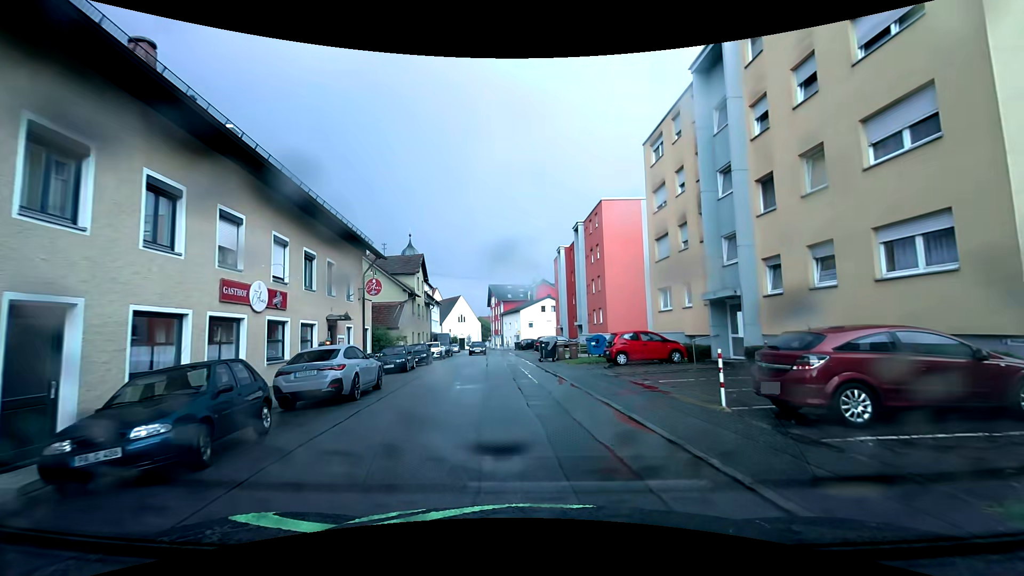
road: residential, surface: asphalt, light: Day
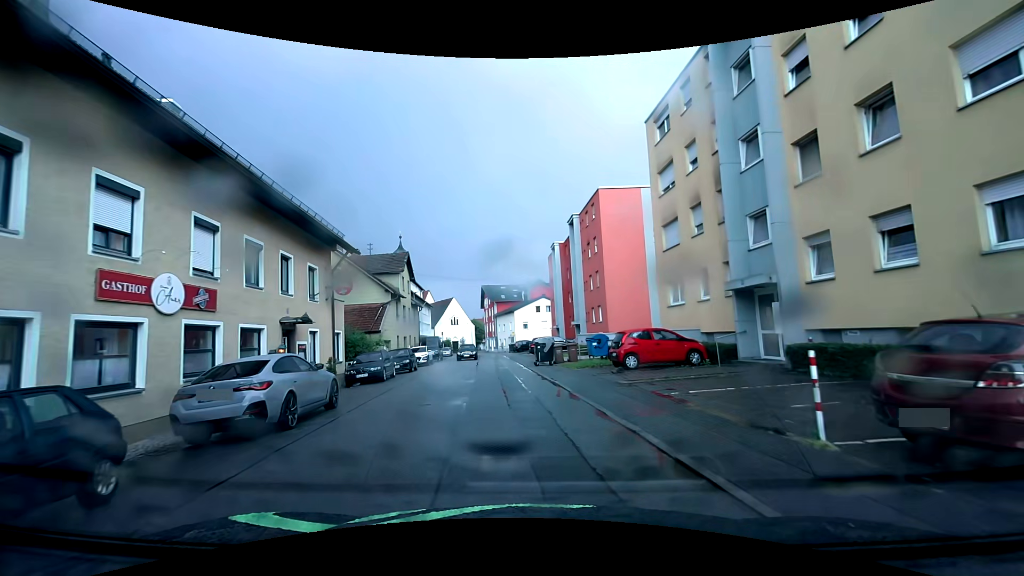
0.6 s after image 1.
(0.0, +3.2) m; +1°
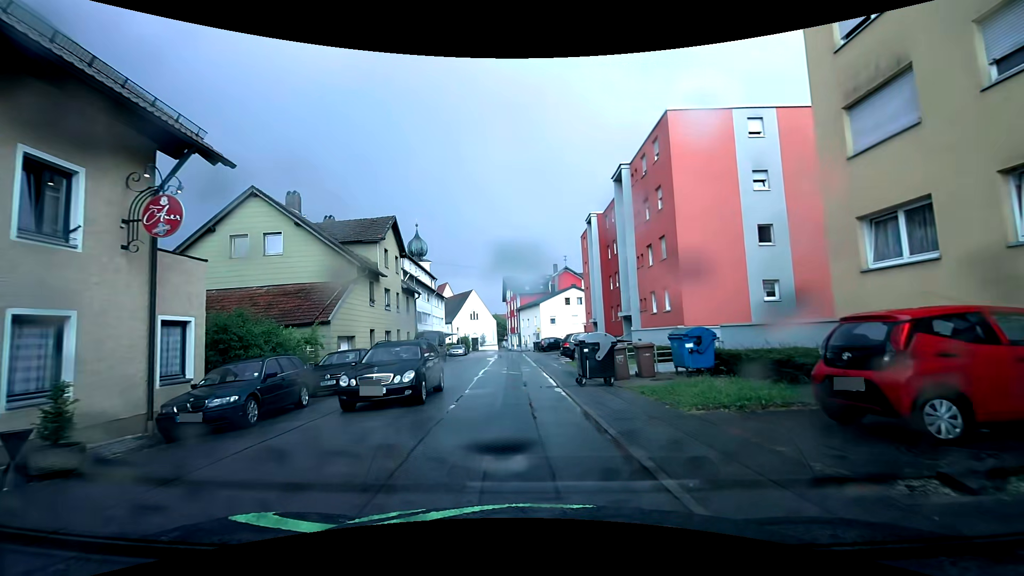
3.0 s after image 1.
(-0.6, +12.6) m; -4°
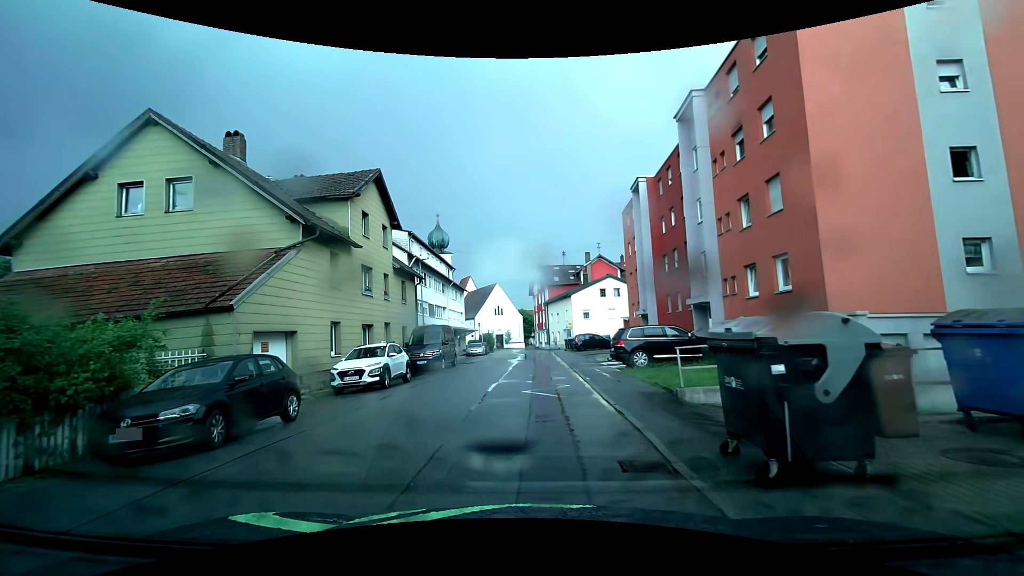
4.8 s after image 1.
(-0.2, +9.2) m; -1°
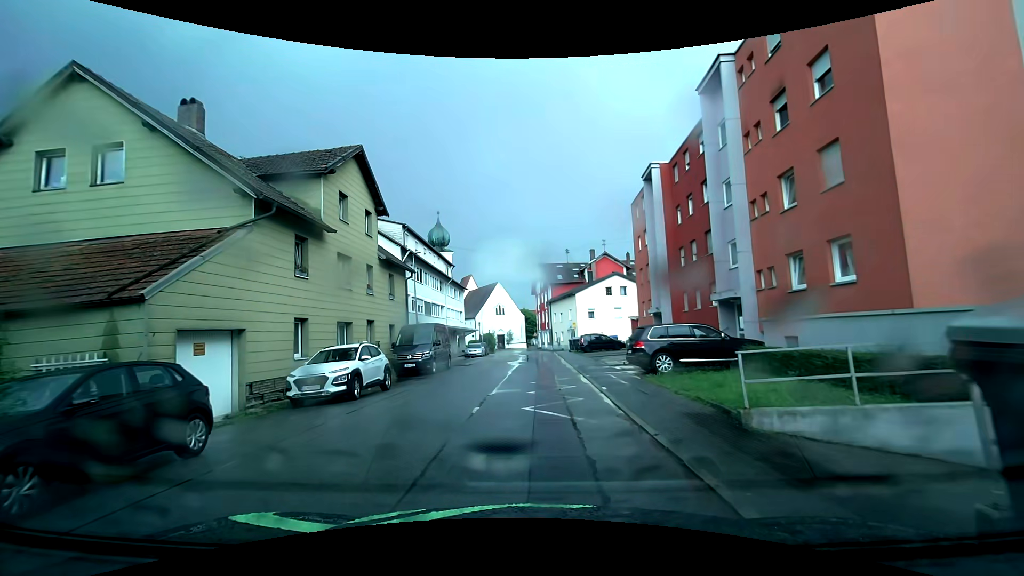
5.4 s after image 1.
(-0.1, +3.1) m; 0°
